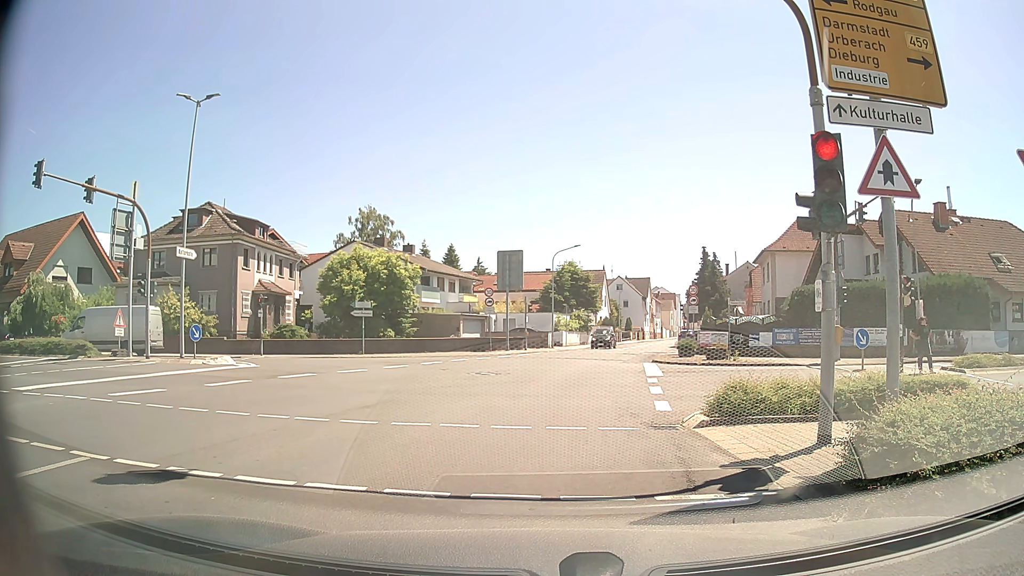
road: tertiary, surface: asphalt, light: Day
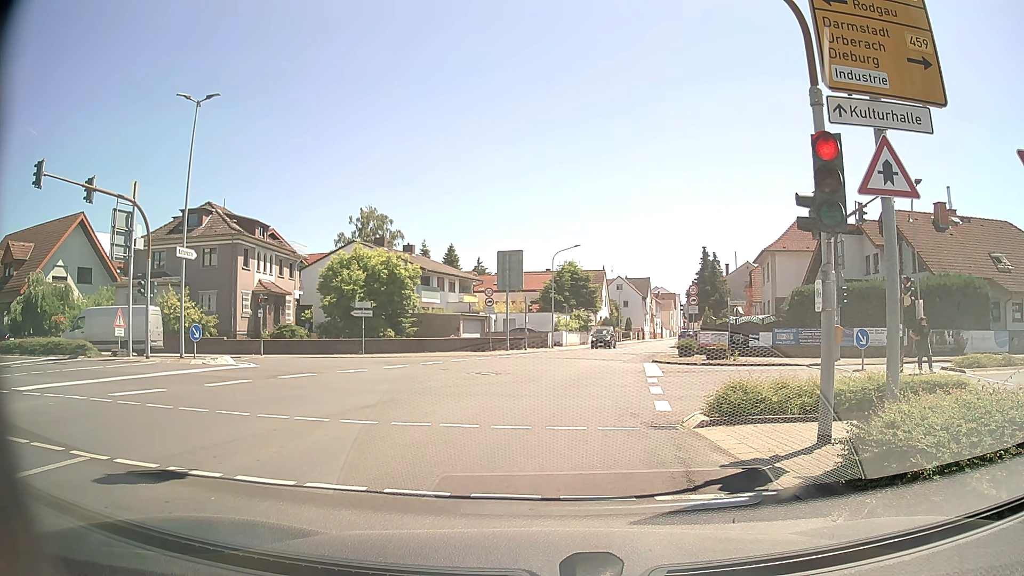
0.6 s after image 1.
(0.0, 0.0) m; 0°
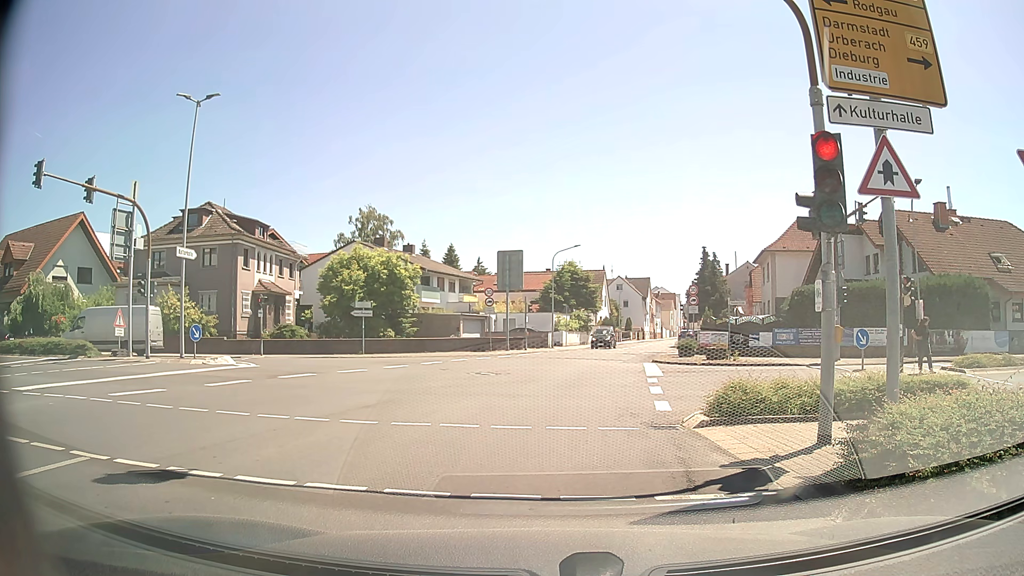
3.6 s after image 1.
(0.0, 0.0) m; 0°
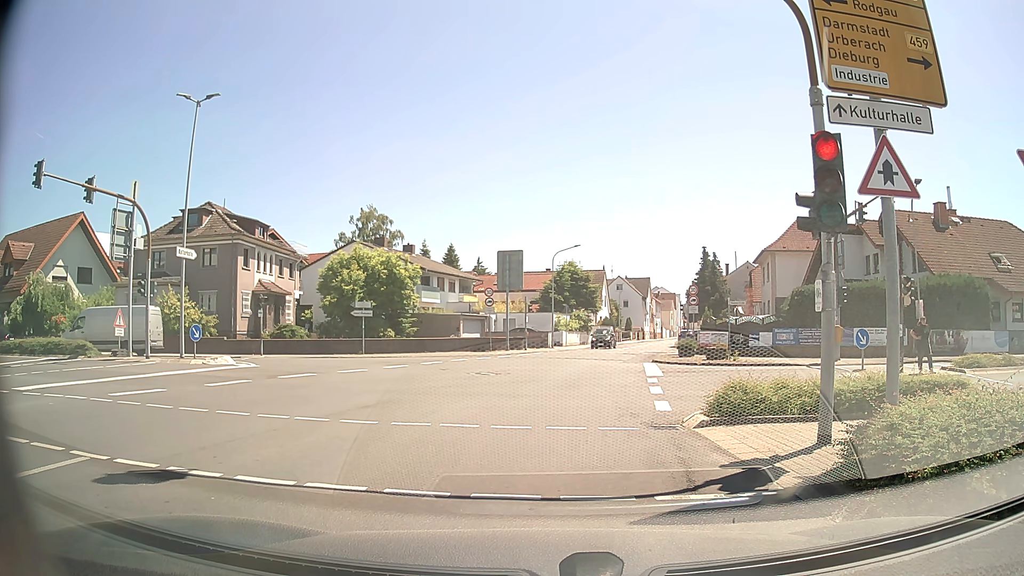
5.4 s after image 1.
(0.0, 0.0) m; 0°
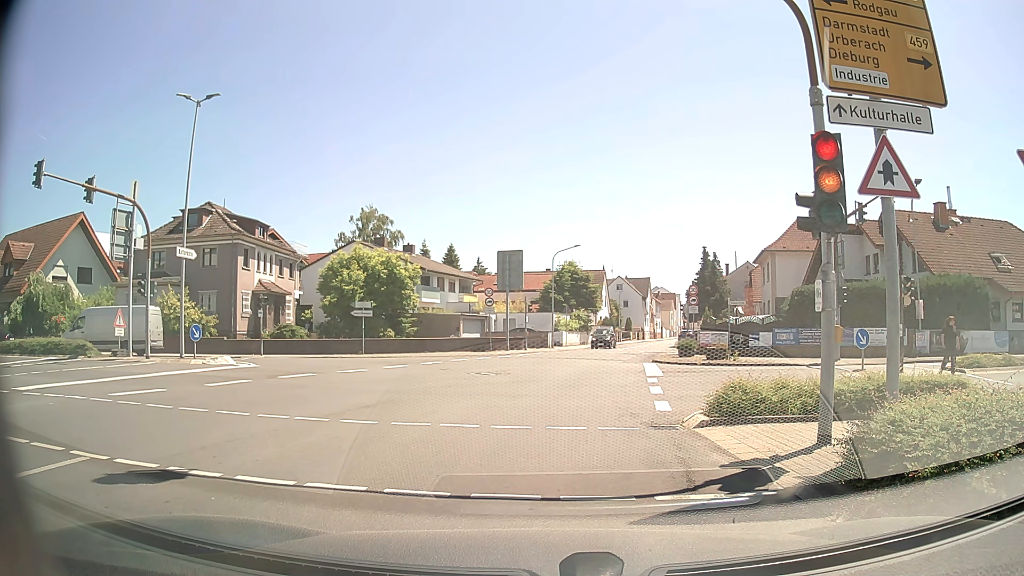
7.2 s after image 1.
(0.0, 0.0) m; 0°
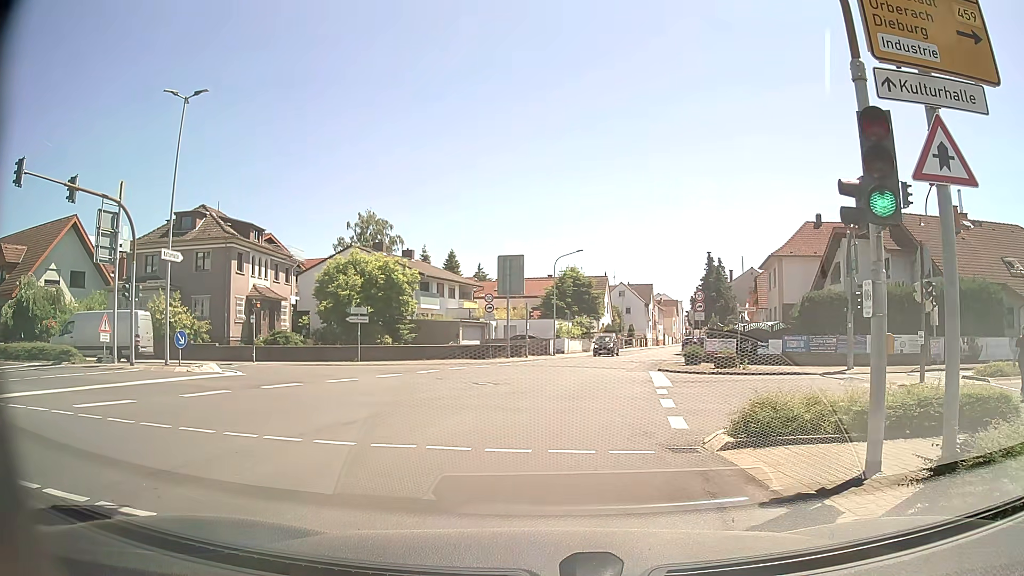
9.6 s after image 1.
(0.0, +1.4) m; +2°
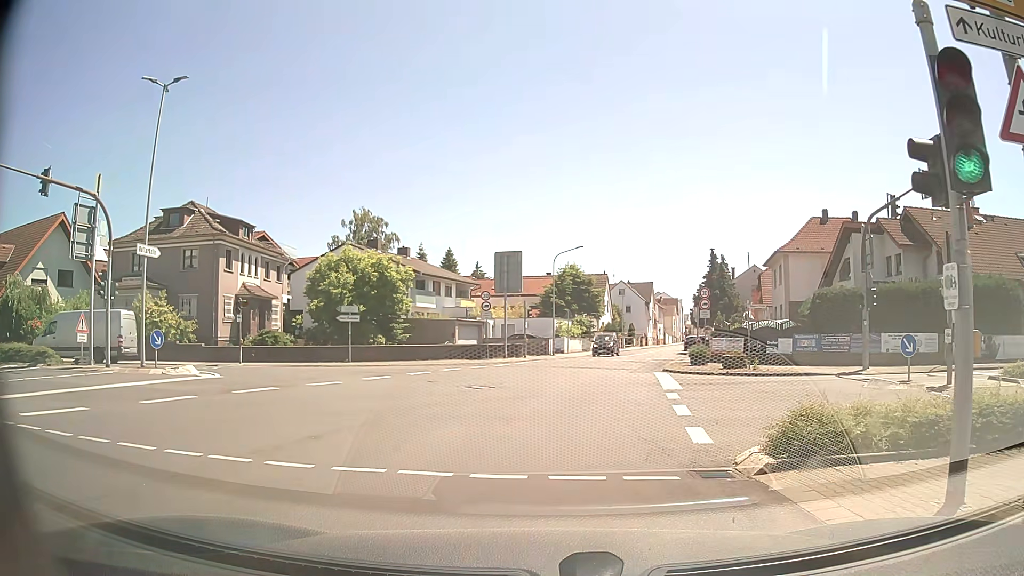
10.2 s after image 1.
(0.0, +1.7) m; -2°
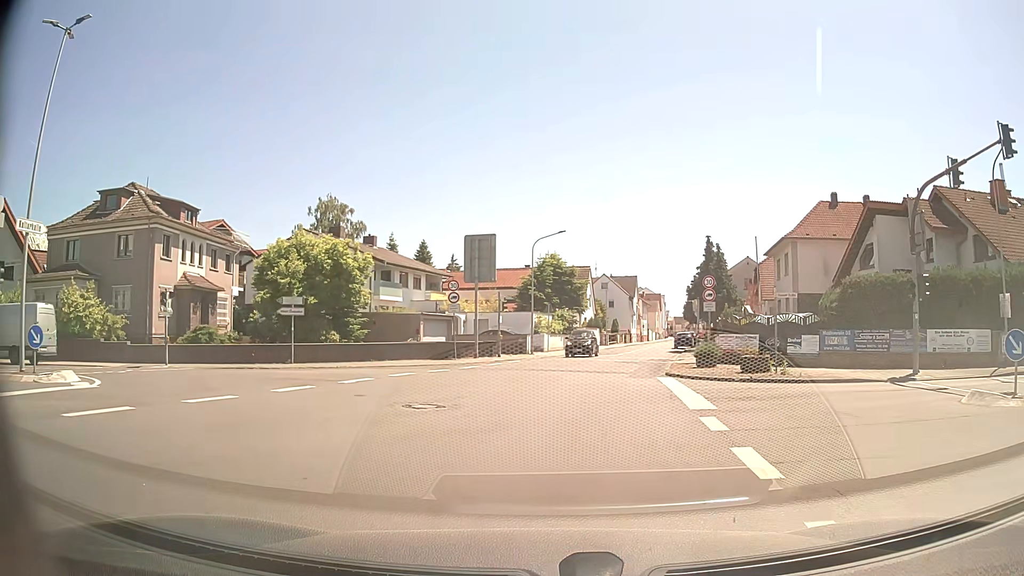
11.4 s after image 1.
(+0.1, +5.9) m; +2°
(0, +10) (+2, +20) (+3, +30) (+5, +40) (+7, +49) (+9, +59) (+11, +69) (+13, +79) (+16, +88) (+18, +98) m
